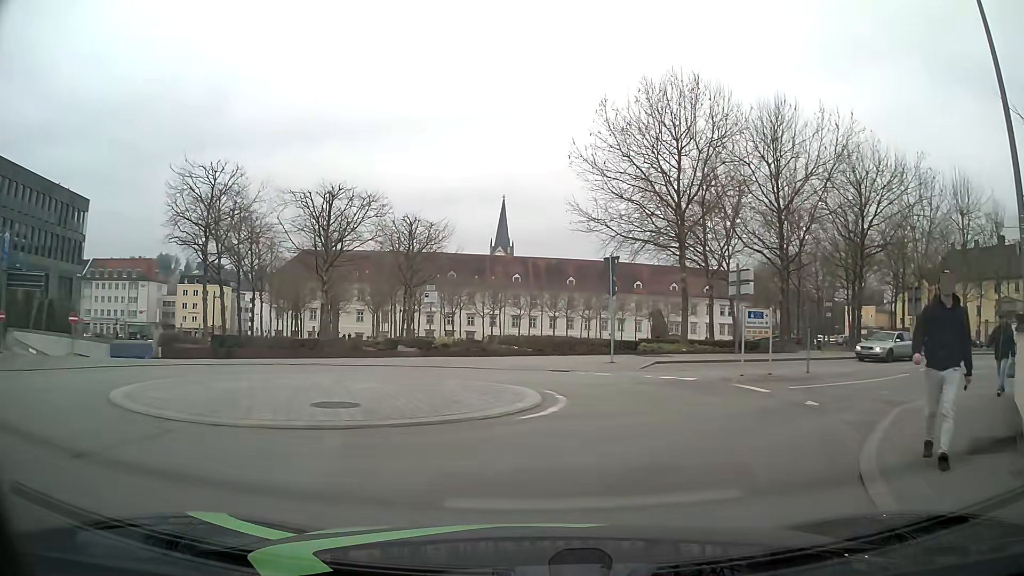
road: residential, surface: asphalt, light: Day
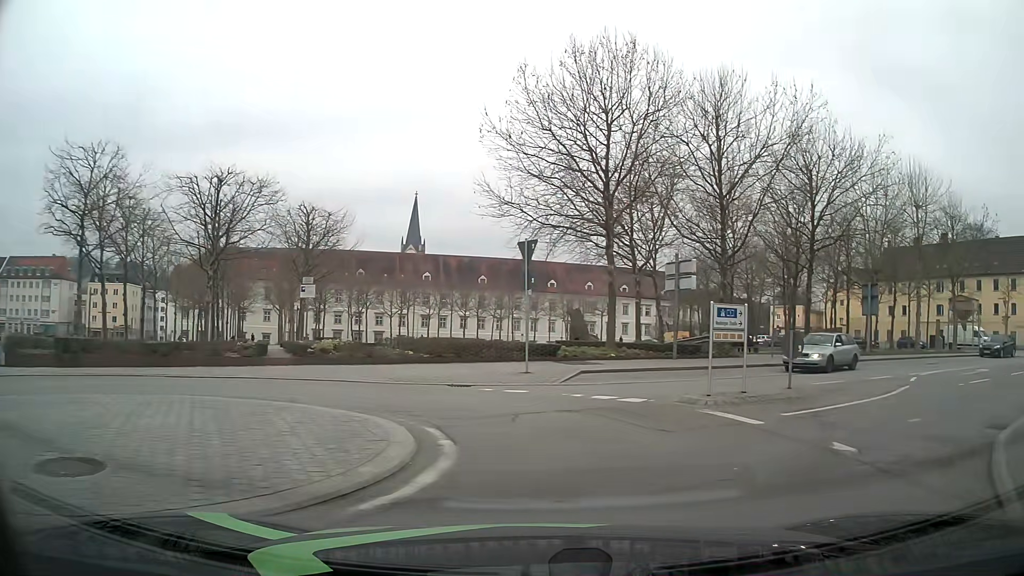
(+0.2, +4.7) m; +8°
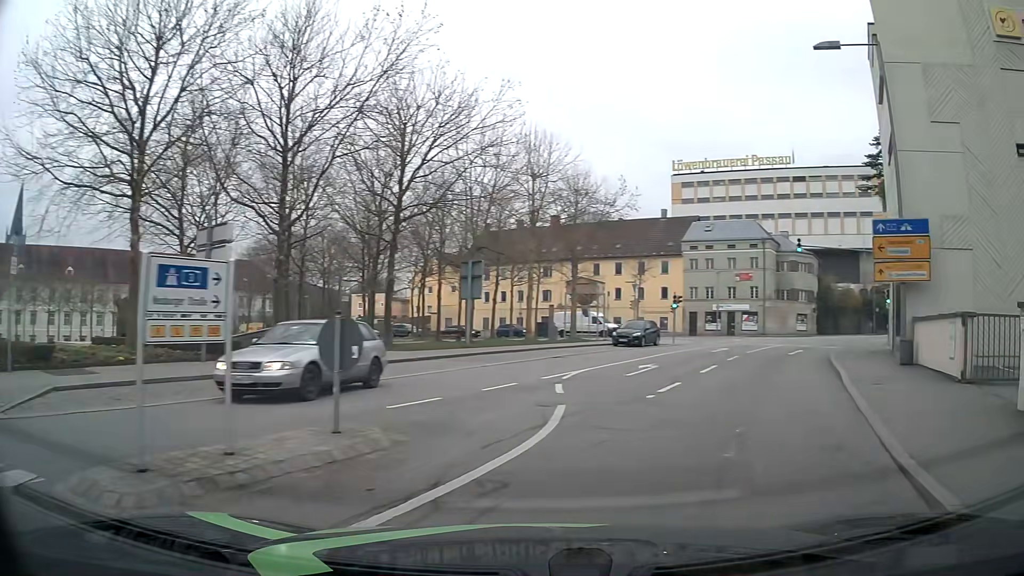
(+1.8, +7.0) m; +34°
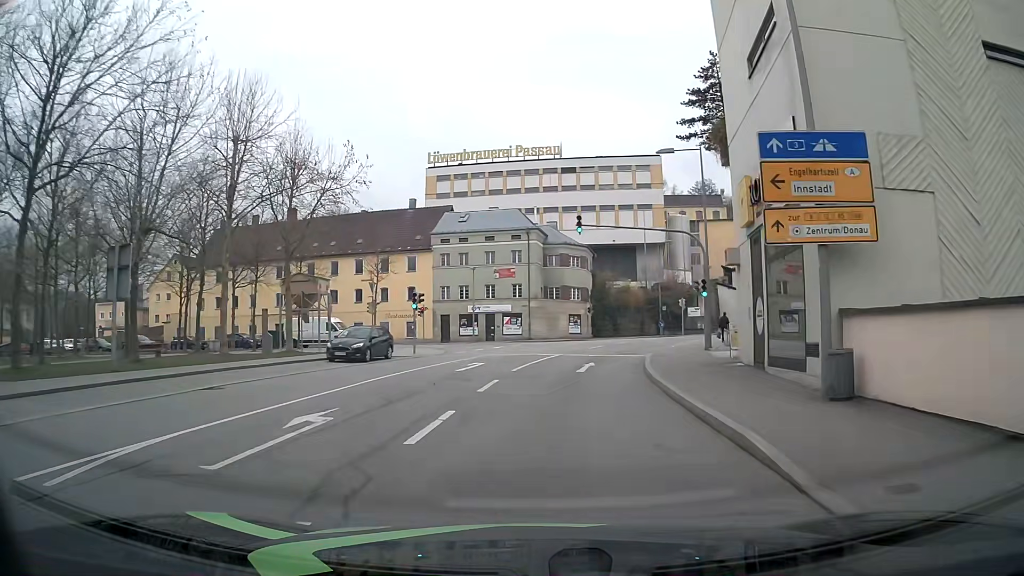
(+2.5, +10.0) m; +20°
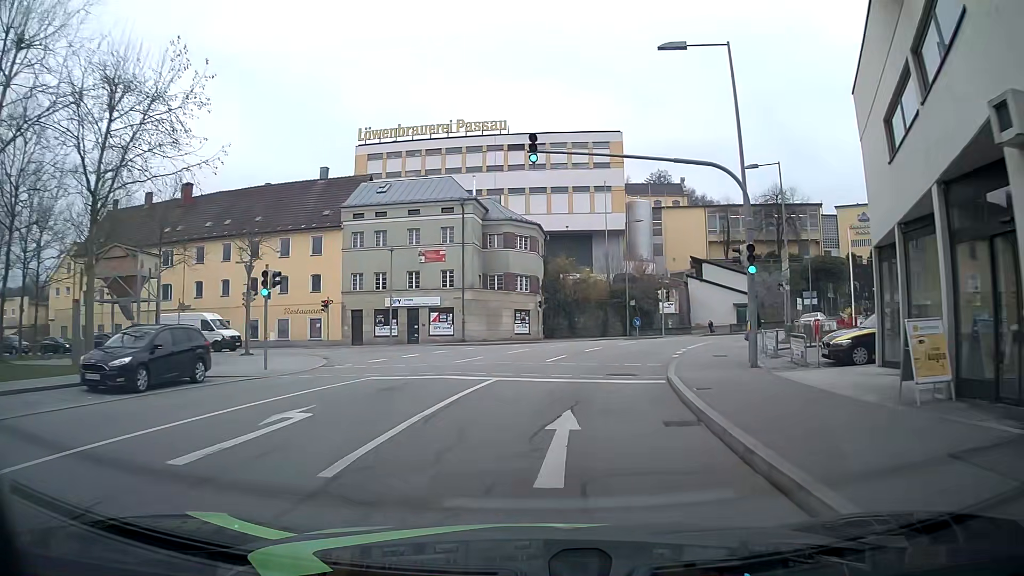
(+0.7, +13.9) m; +5°
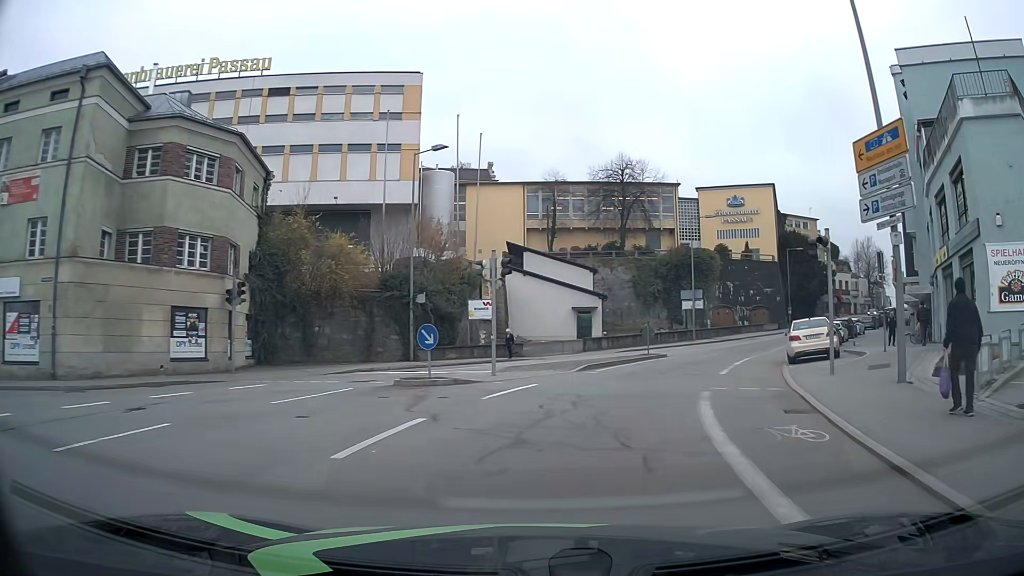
(+3.5, +27.3) m; +17°
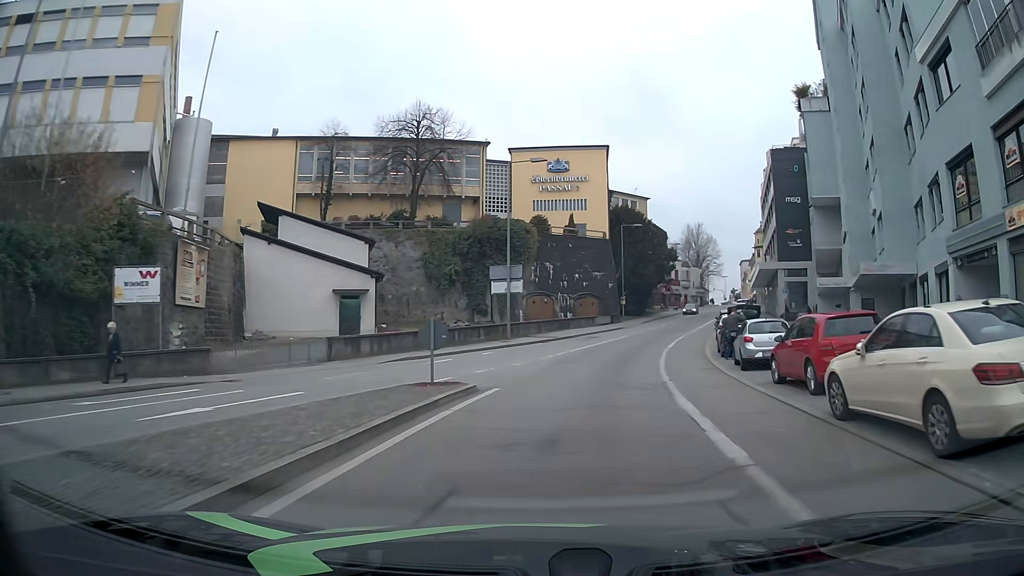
(+2.7, +17.6) m; +17°
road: tertiary
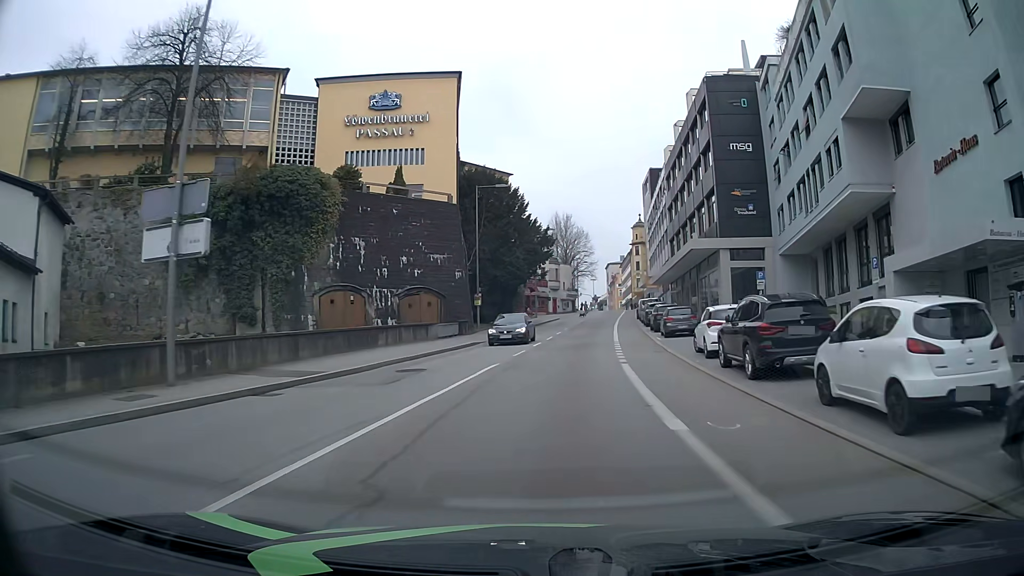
(+2.6, +24.6) m; +12°
(0, +10) (+1, +20) (+2, +30) (+3, +40) (+4, +50) (+5, +60) (+7, +70) (+8, +80) (+9, +89) (+11, +99) m
